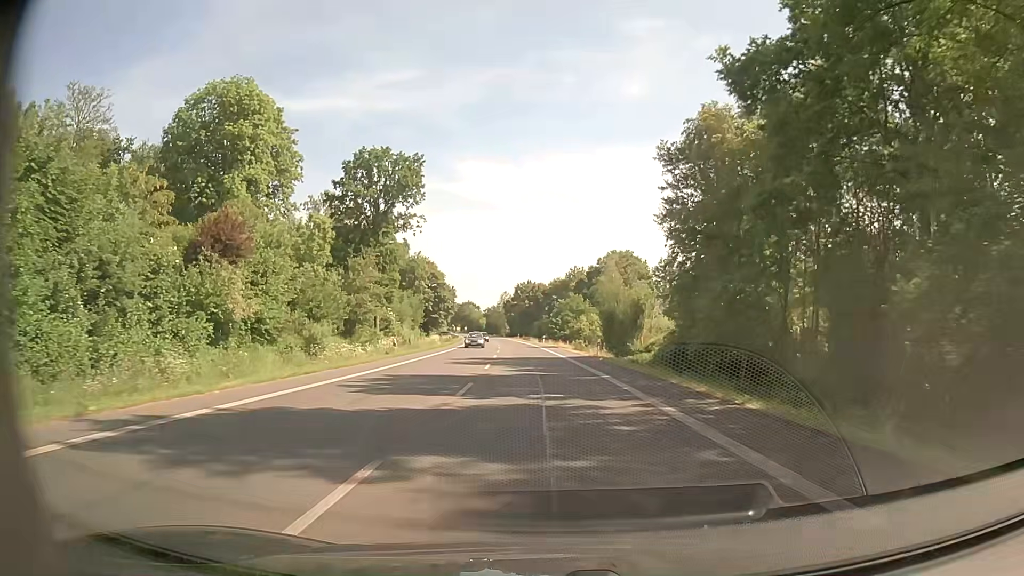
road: primary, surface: asphalt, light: Day
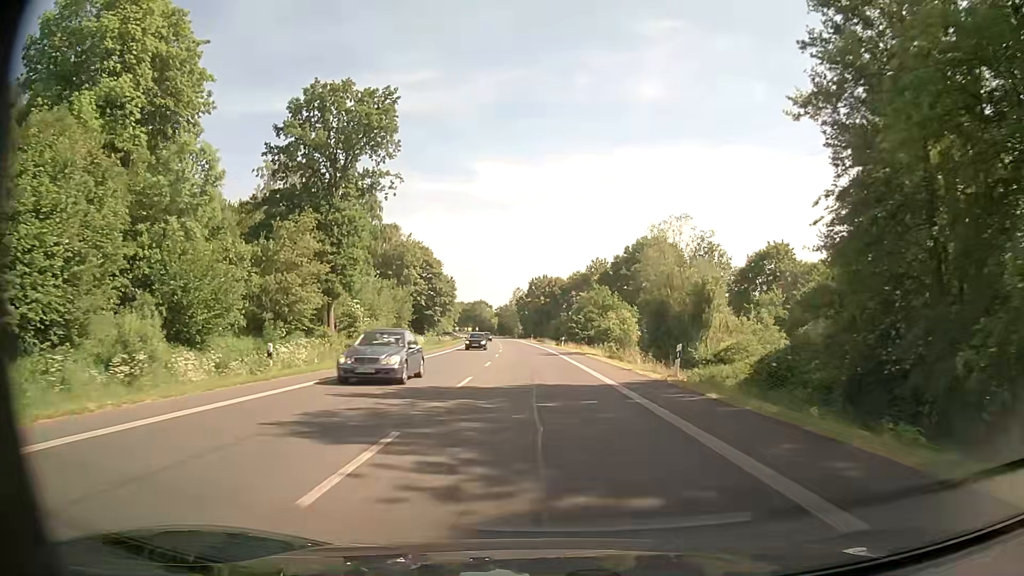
(-0.3, +21.5) m; -1°
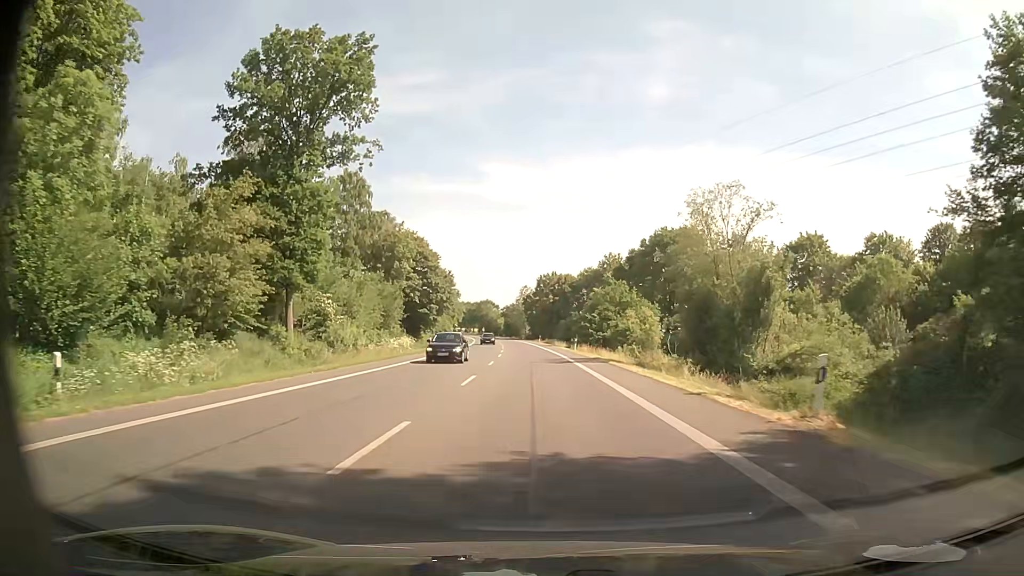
(-0.1, +10.7) m; -1°
(0, +10) (0, +20) (-1, +30) (-1, +40) (-1, +50) (-2, +60) (-3, +70) (-3, +80) (-4, +90) (-5, +100) m
